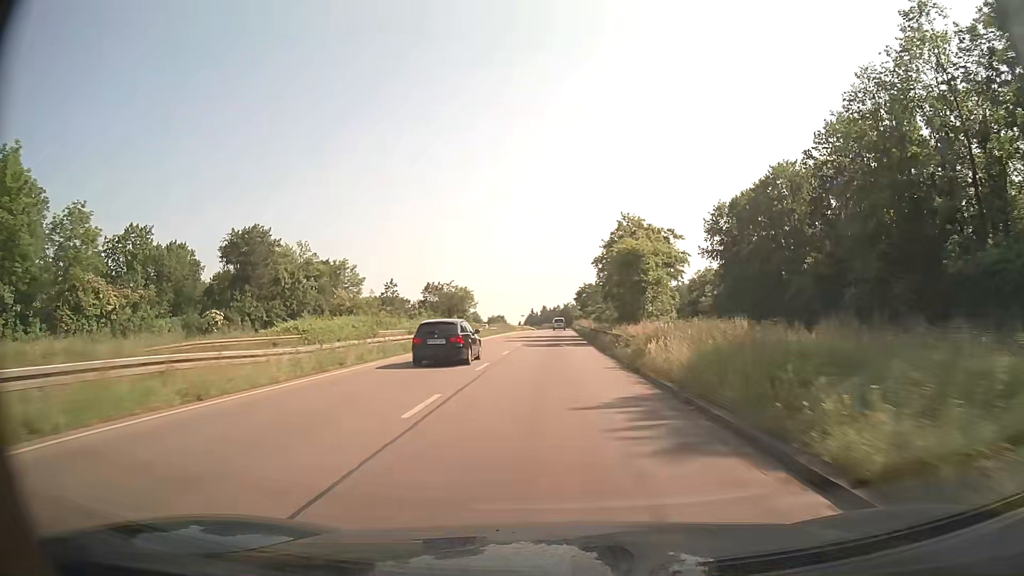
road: trunk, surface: asphalt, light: Day
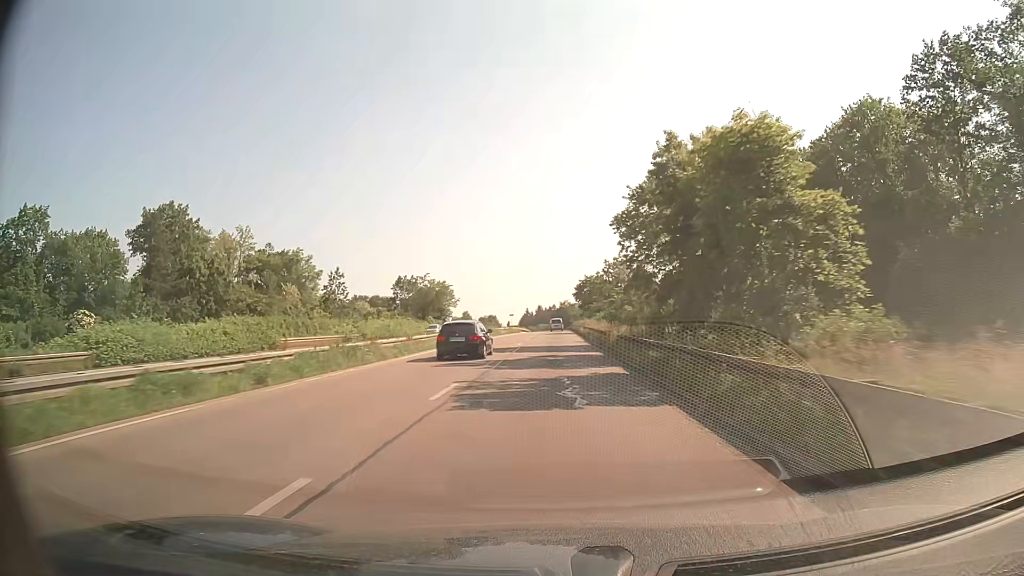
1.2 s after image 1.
(+0.1, +24.6) m; +1°
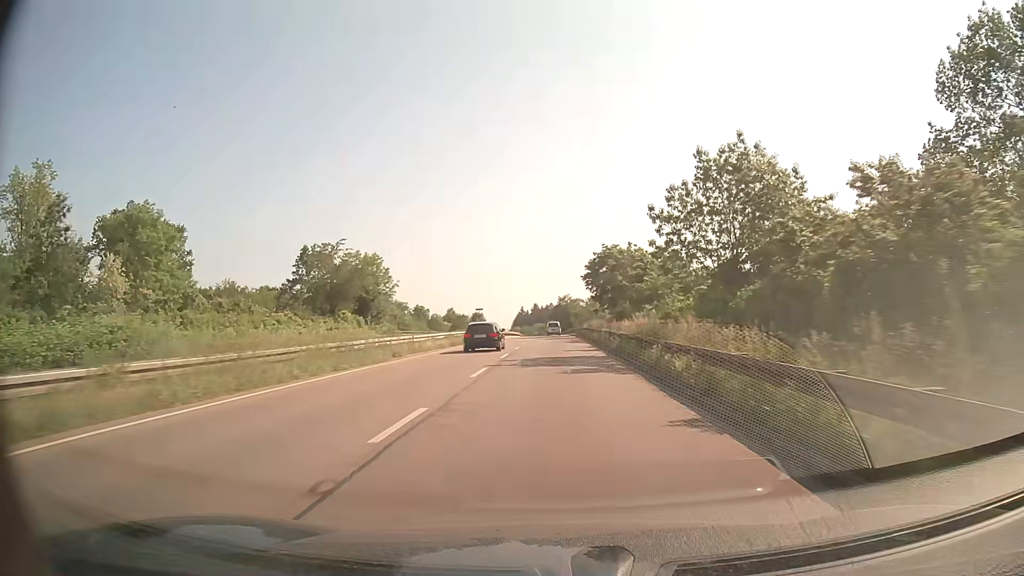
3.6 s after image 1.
(0.0, +49.2) m; 0°
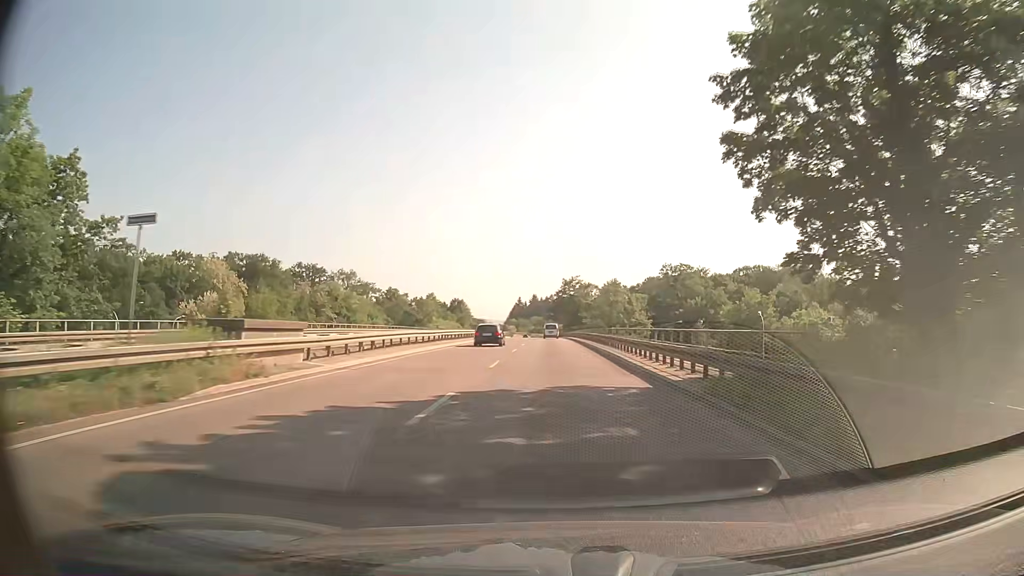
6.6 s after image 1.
(+0.1, +61.6) m; 0°
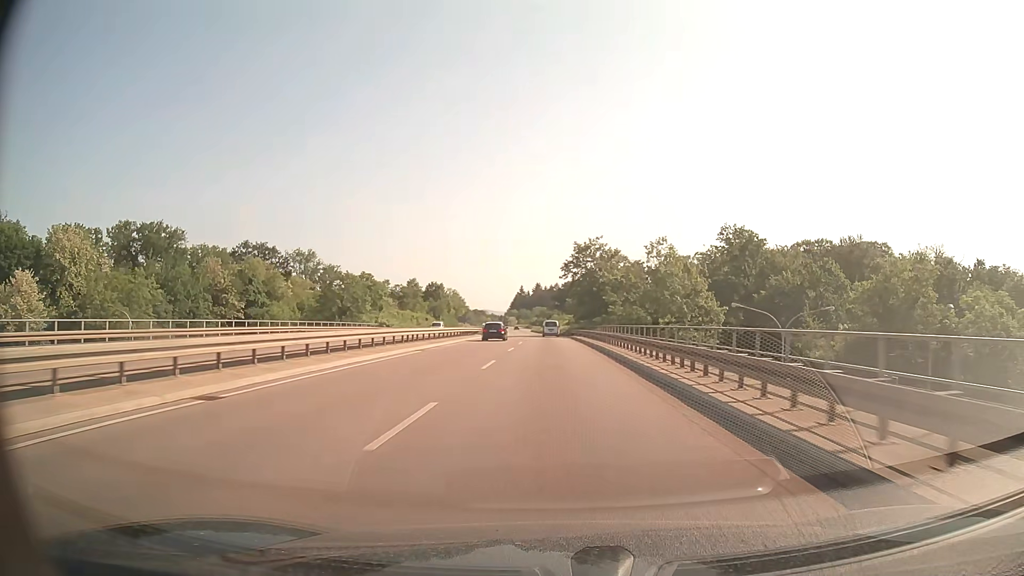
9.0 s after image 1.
(0.0, +49.7) m; 0°
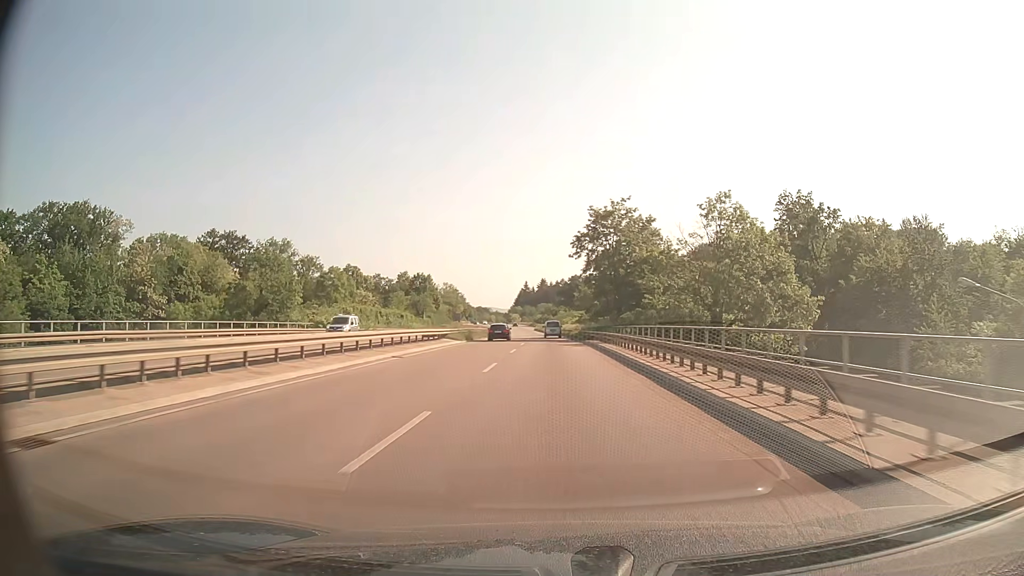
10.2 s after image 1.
(-0.1, +24.9) m; 0°
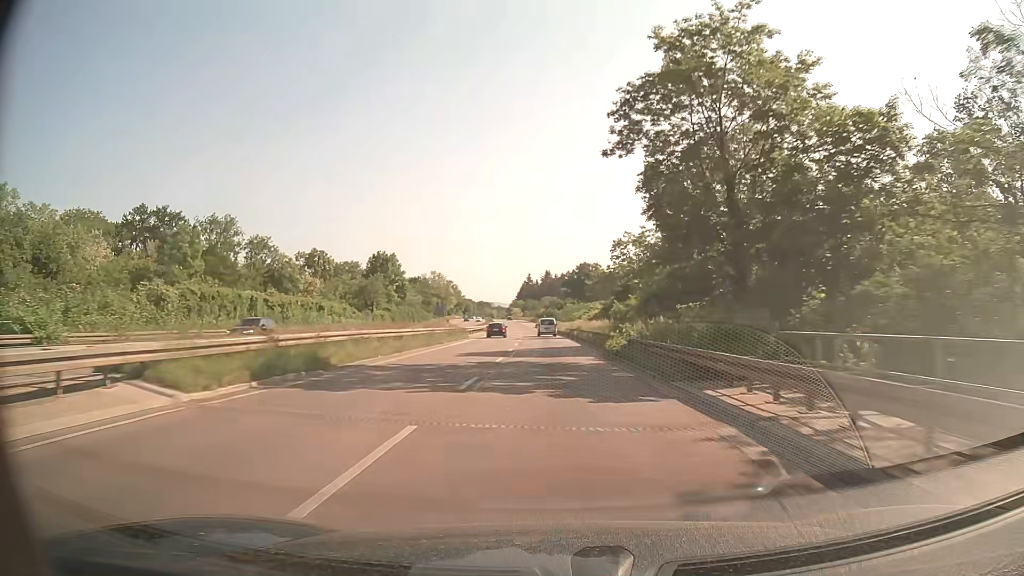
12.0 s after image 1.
(-0.2, +37.4) m; 0°
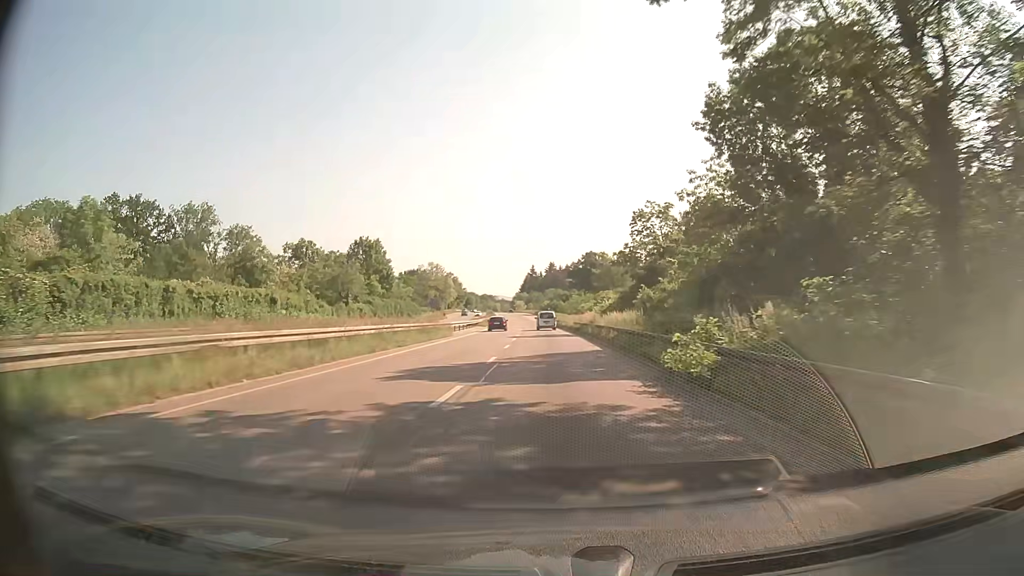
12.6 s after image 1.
(0.0, +12.5) m; 0°
(0, +10) (0, +20) (0, +30) (-1, +40) (-1, +50) (-1, +60) (-2, +70) (-2, +80) (-3, +90) (-3, +100) m
